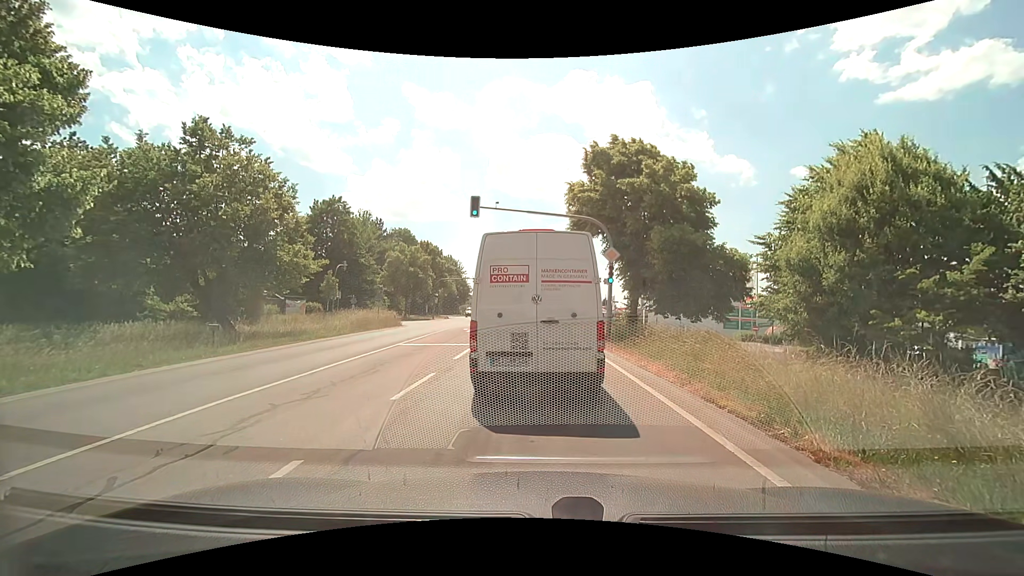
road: secondary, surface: asphalt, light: Day
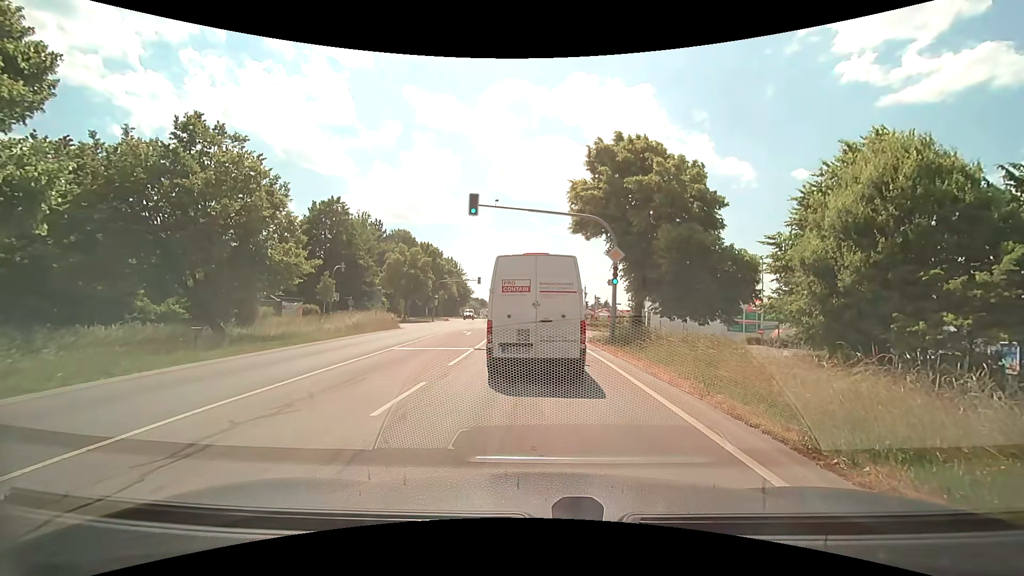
(0.0, +1.0) m; -1°
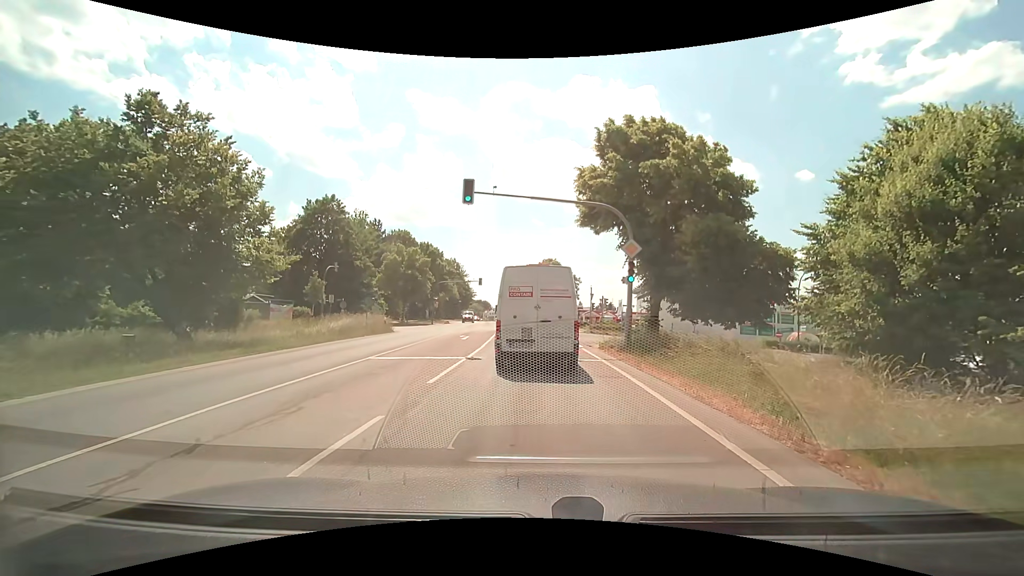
(+0.1, +3.0) m; +2°
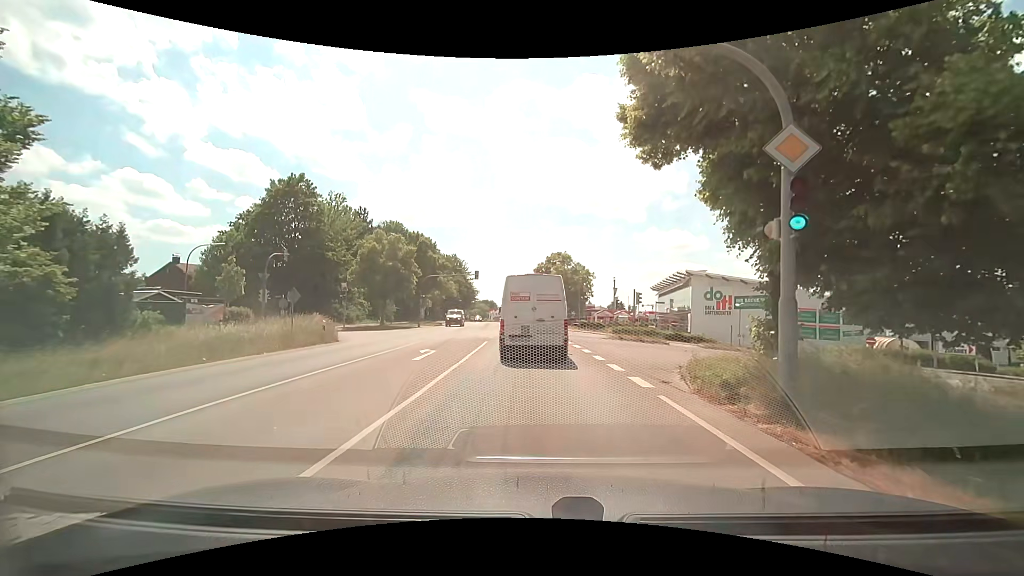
(-0.1, +12.1) m; -2°
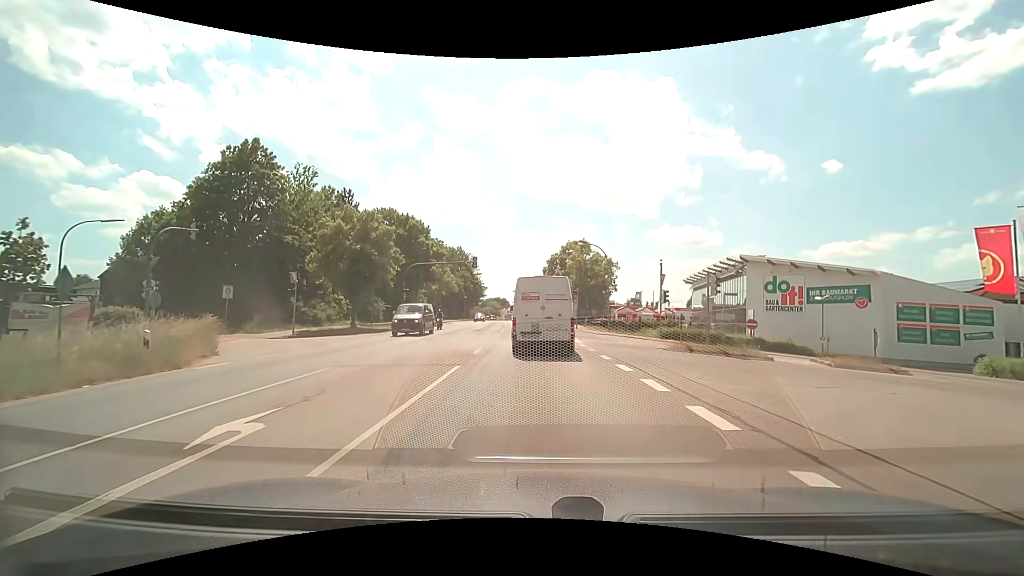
(-0.1, +12.5) m; -1°
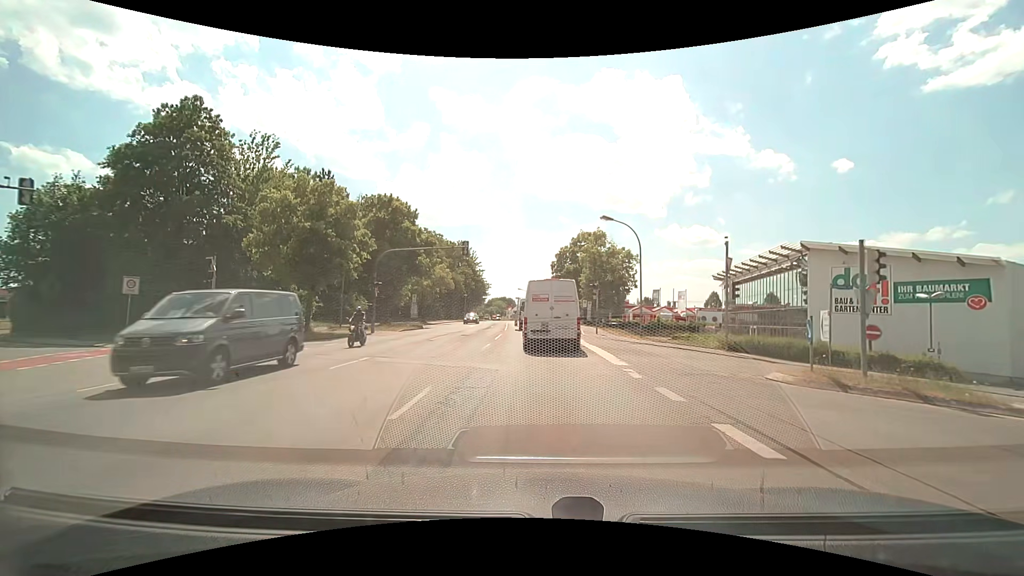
(-0.1, +9.9) m; -1°
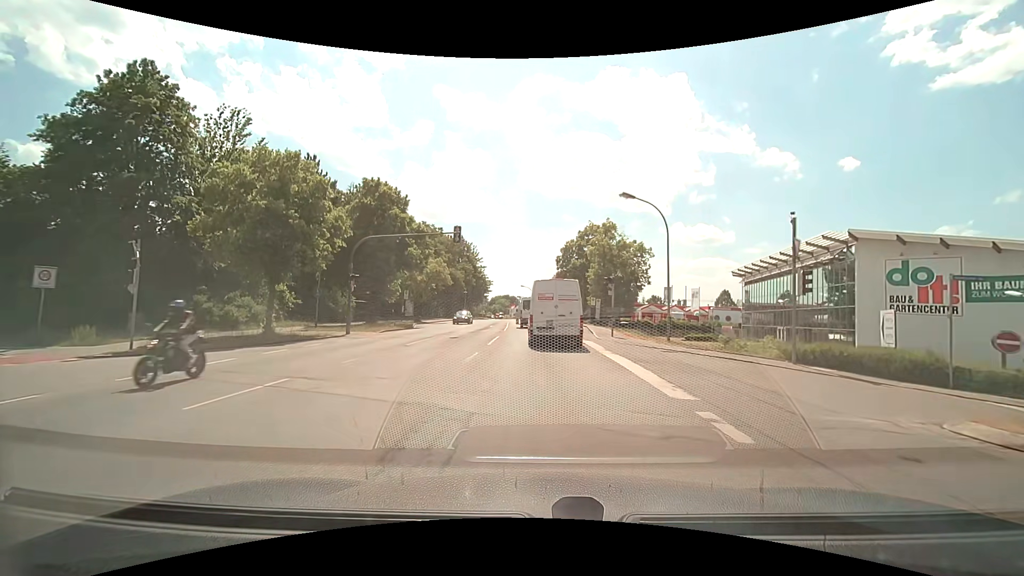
(0.0, +5.3) m; -1°
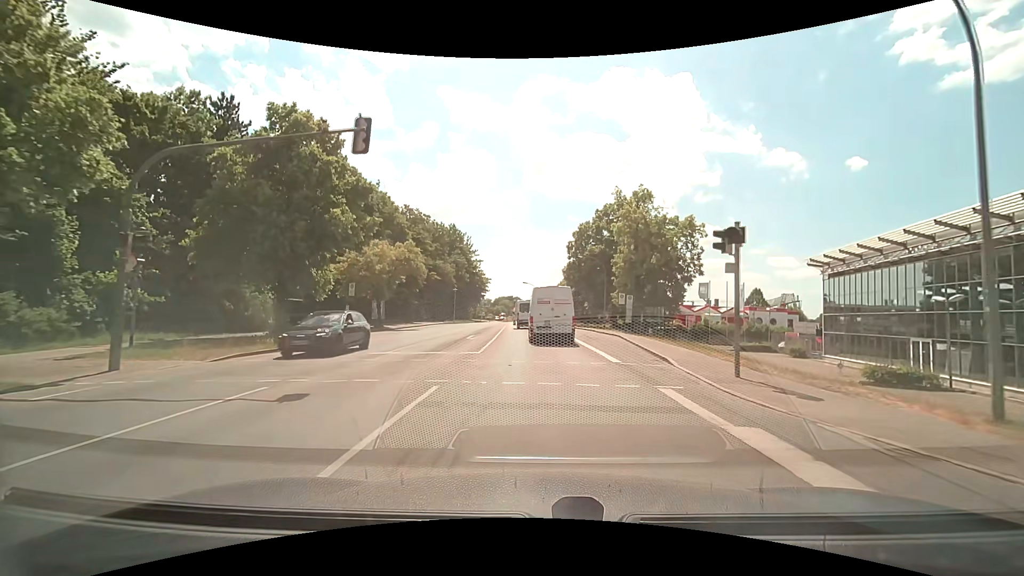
(0.0, +17.0) m; -1°
(0, +10) (0, +20) (0, +30) (-1, +40) (-1, +50) (-2, +60) (-2, +70) (-3, +80) (-3, +90) (-3, +100) m
